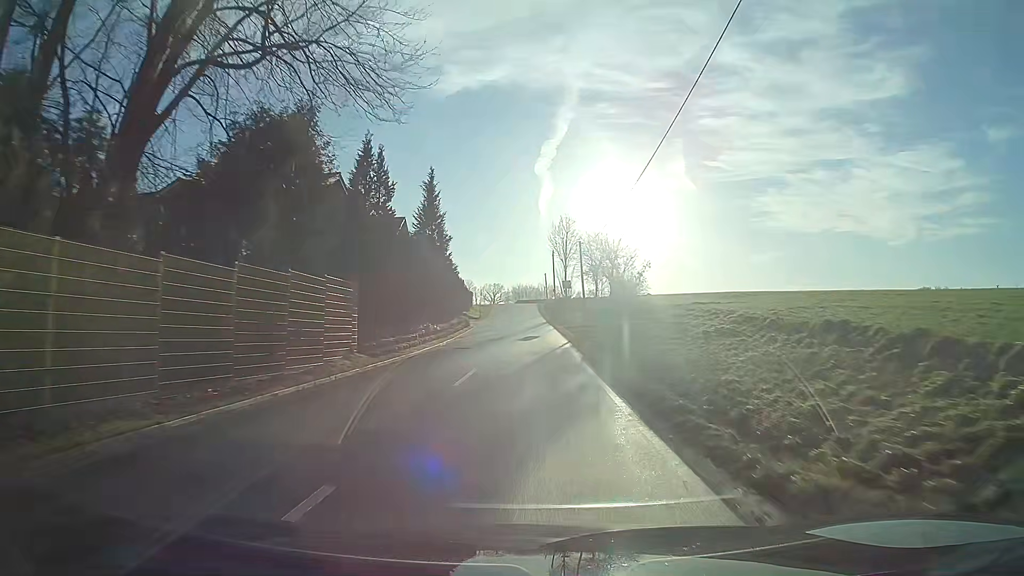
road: tertiary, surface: asphalt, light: Day
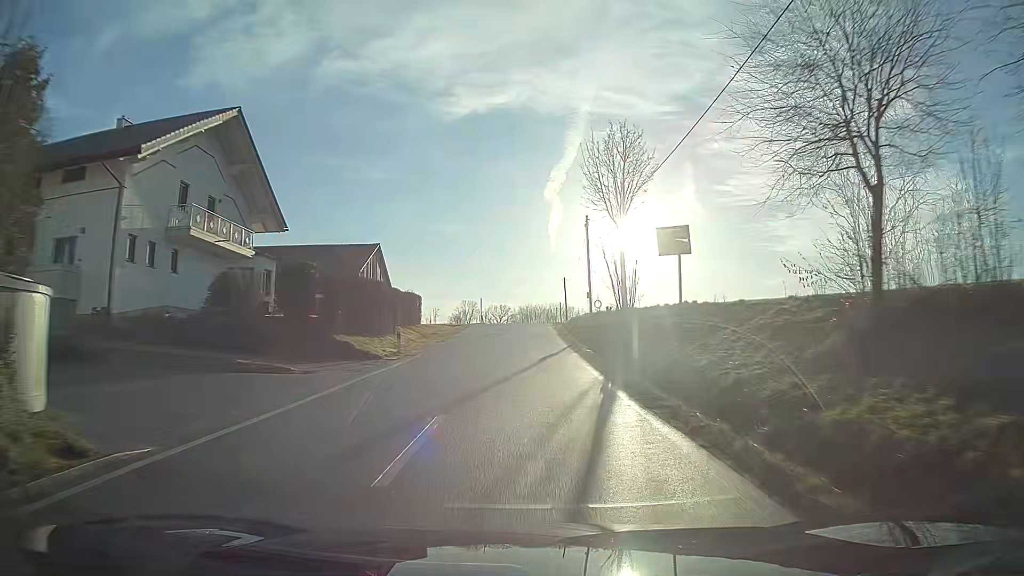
(-0.3, +44.1) m; -1°
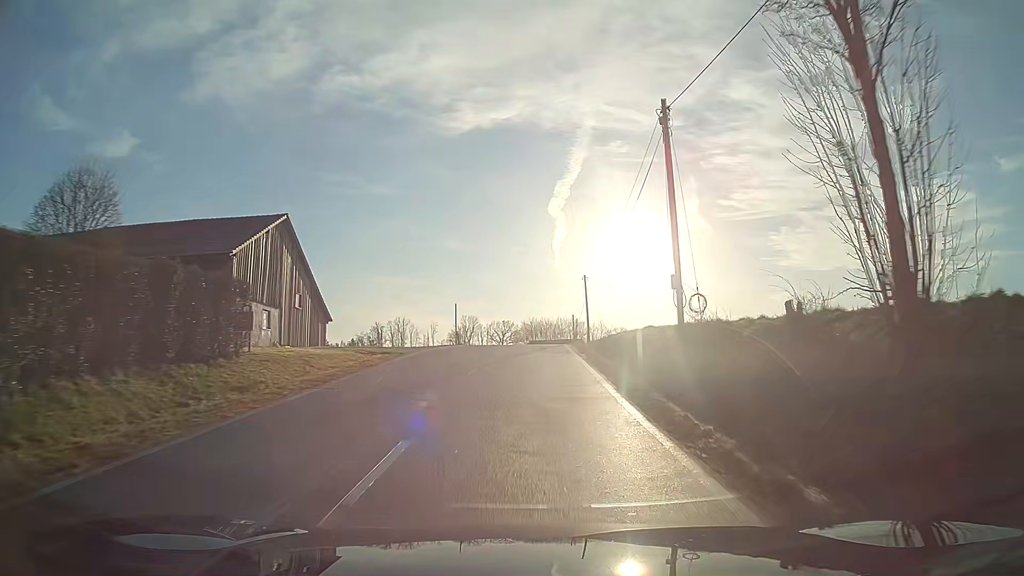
(-0.1, +26.0) m; 0°
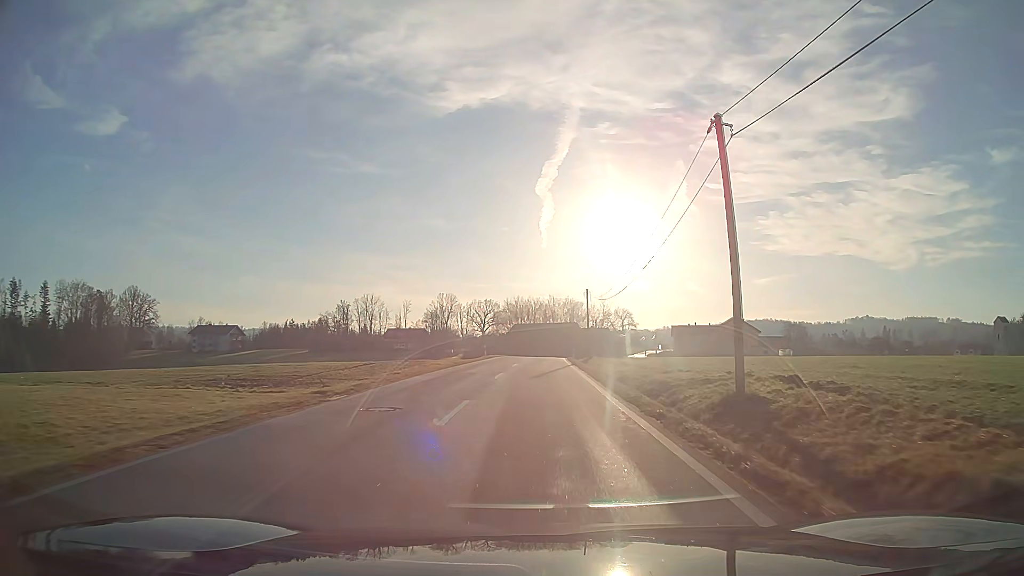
(+0.3, +41.7) m; +1°
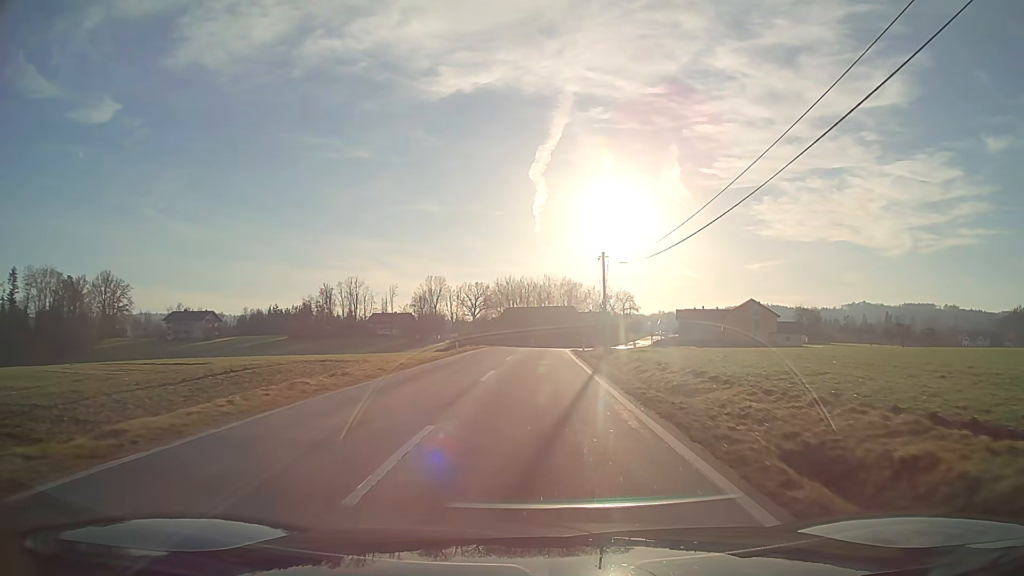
(+0.1, +17.0) m; +1°
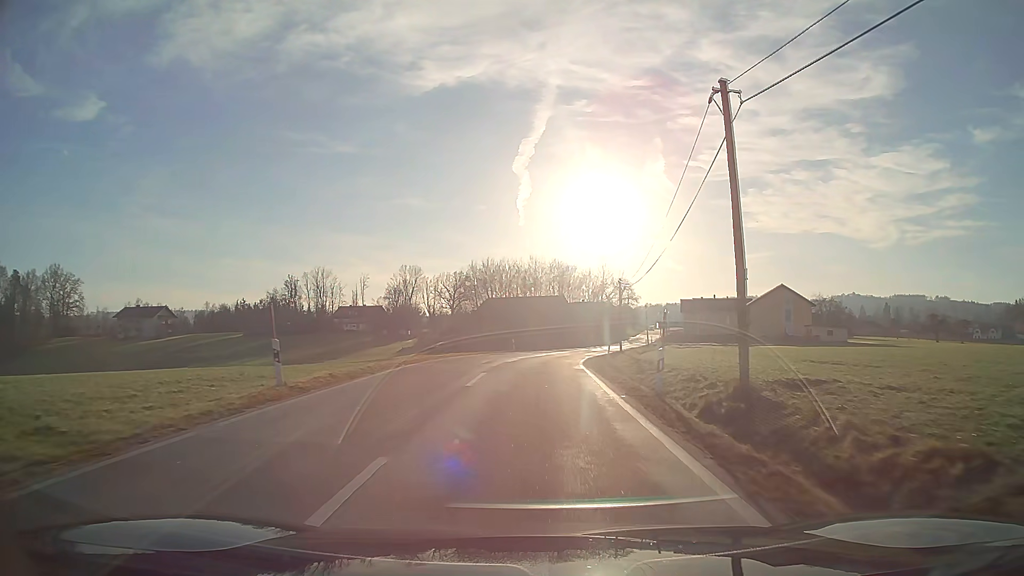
(+0.3, +26.6) m; +1°
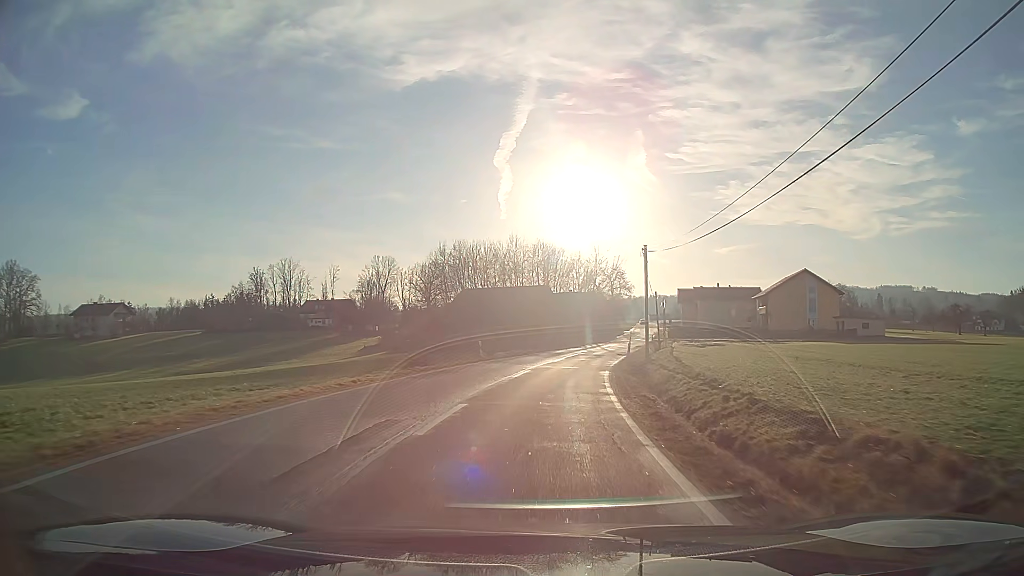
(+0.3, +18.2) m; +2°
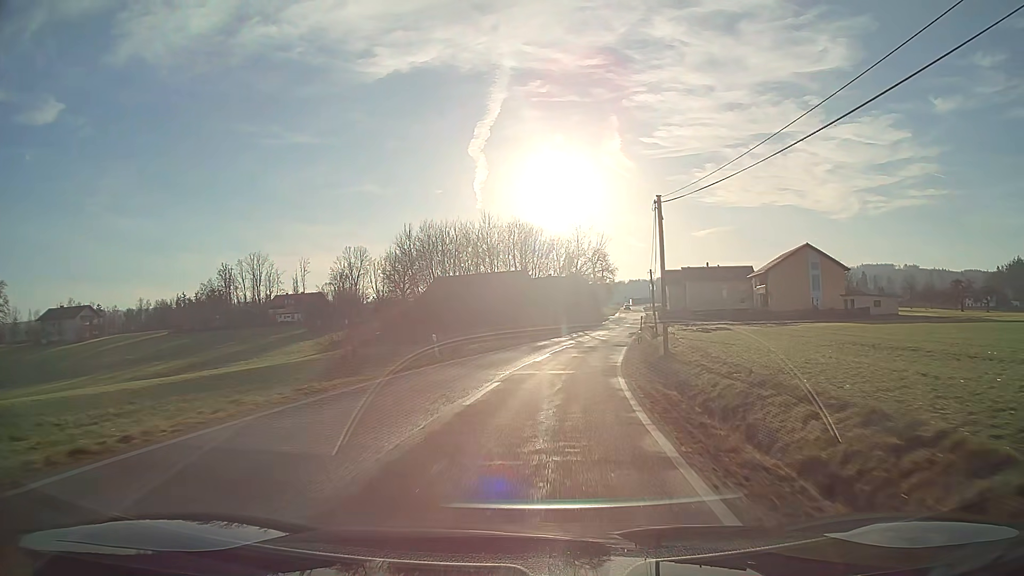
(+0.1, +9.1) m; +2°
